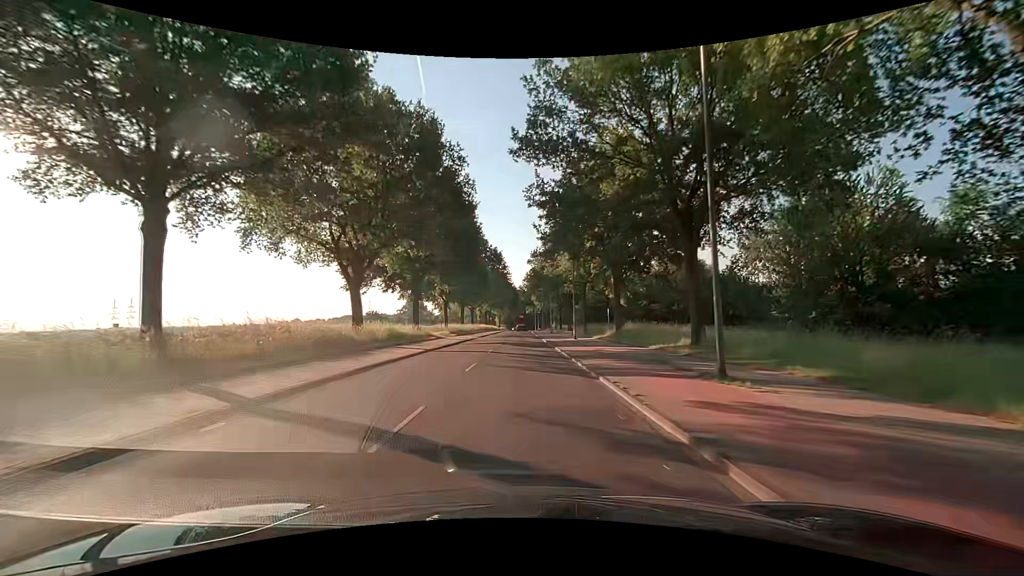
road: secondary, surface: asphalt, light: Day
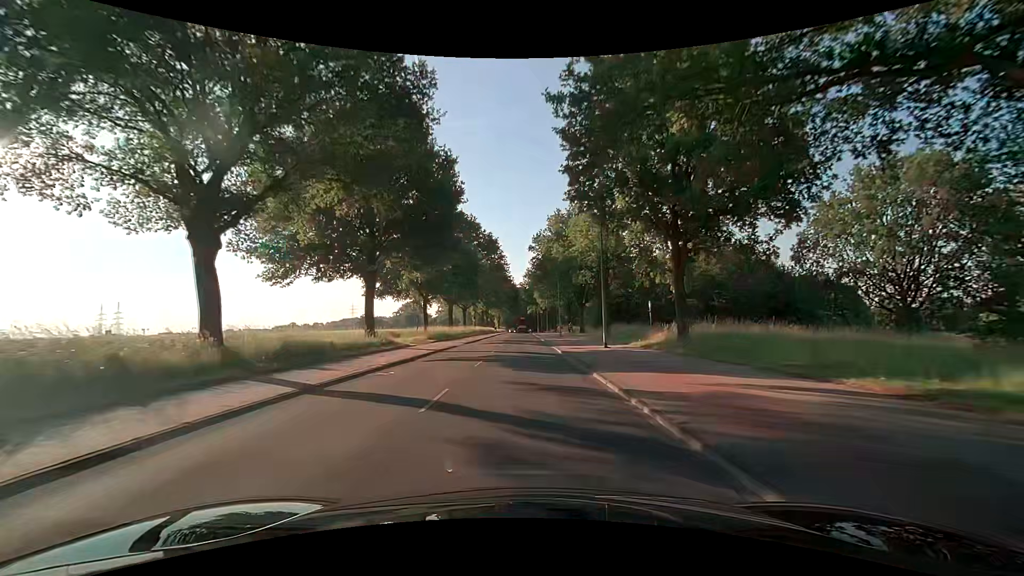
(-0.1, +15.6) m; 0°
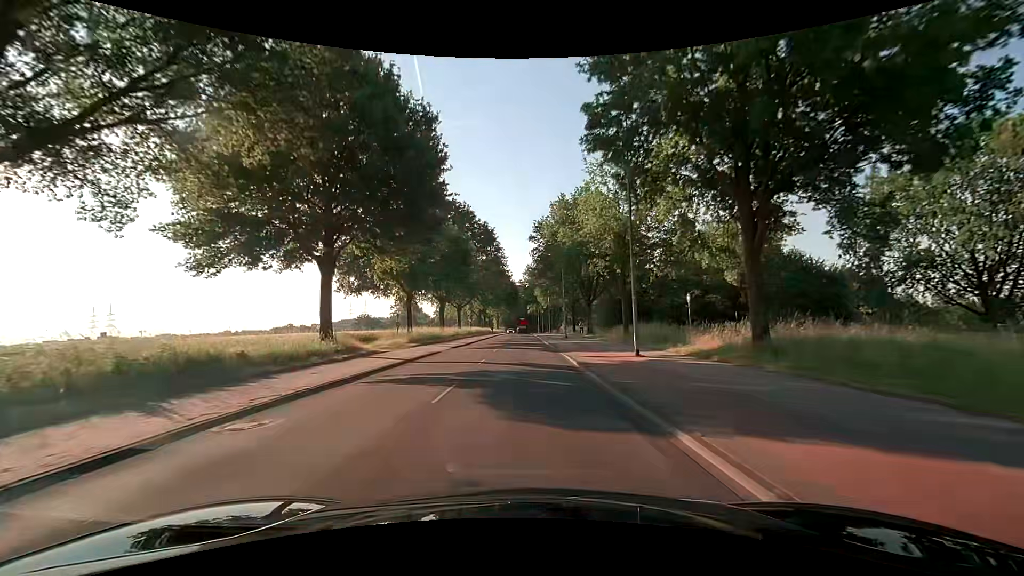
(0.0, +7.8) m; 0°
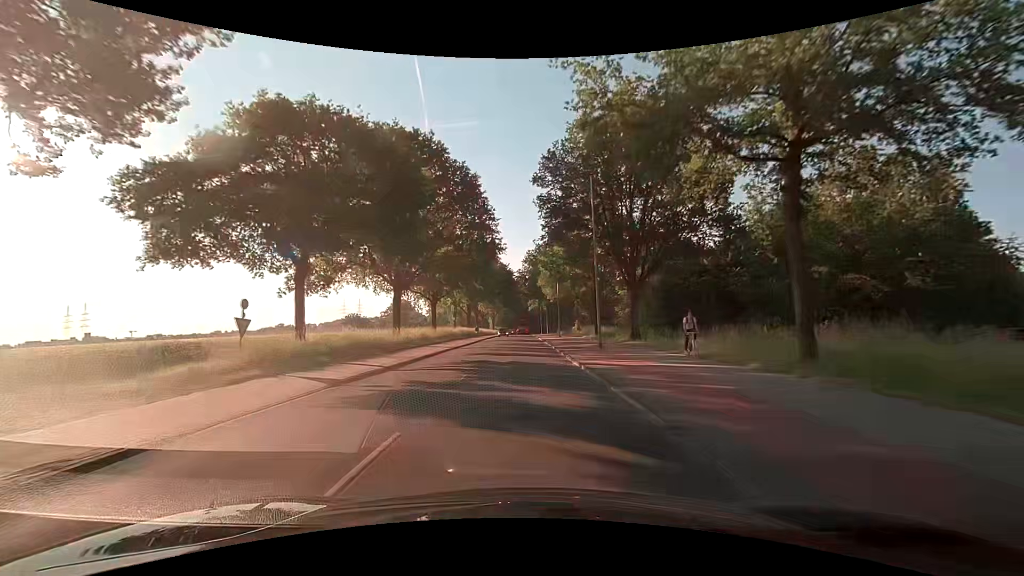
(+0.1, +23.4) m; 0°
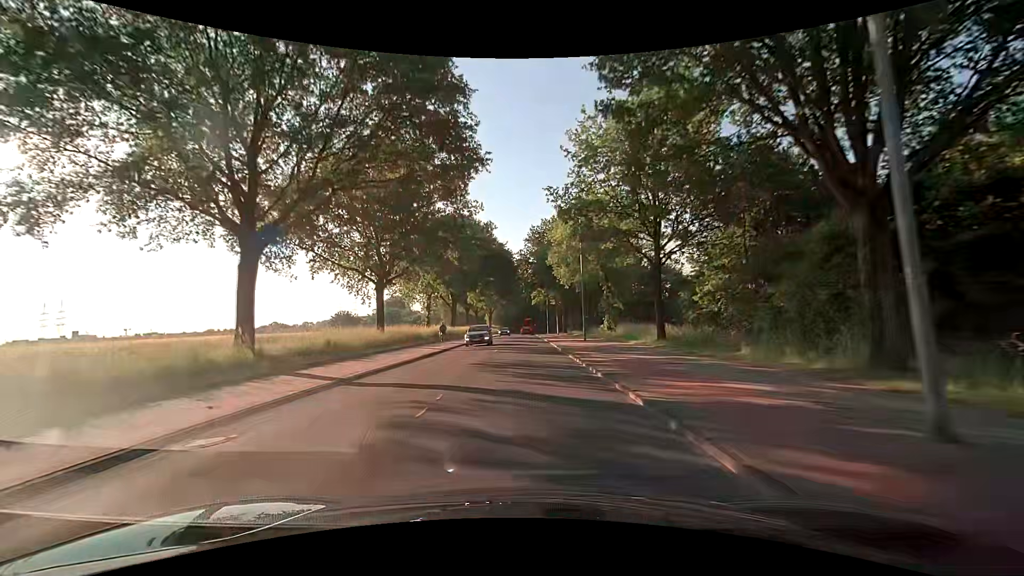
(0.0, +23.4) m; 0°
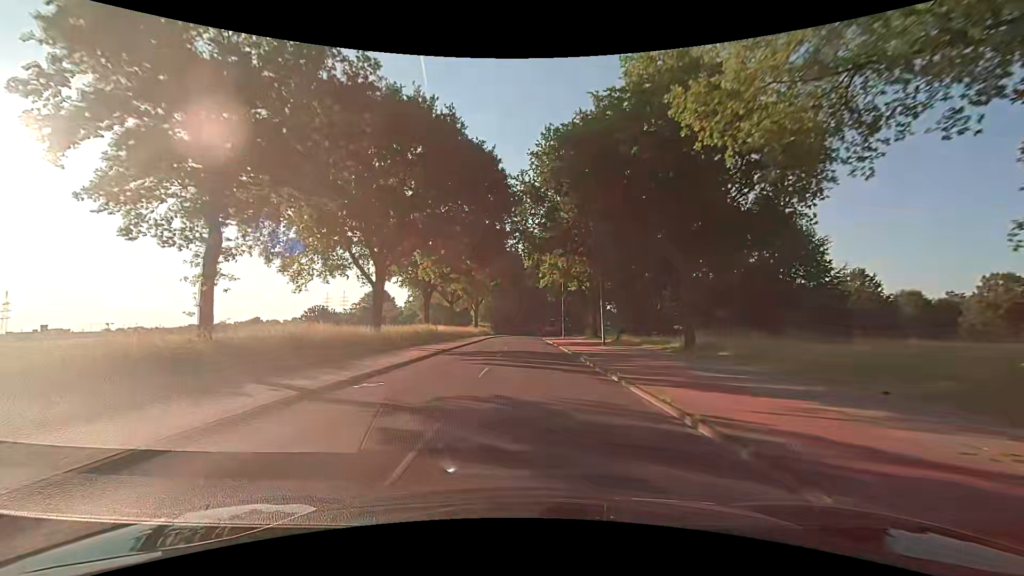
(-0.2, +39.0) m; 0°
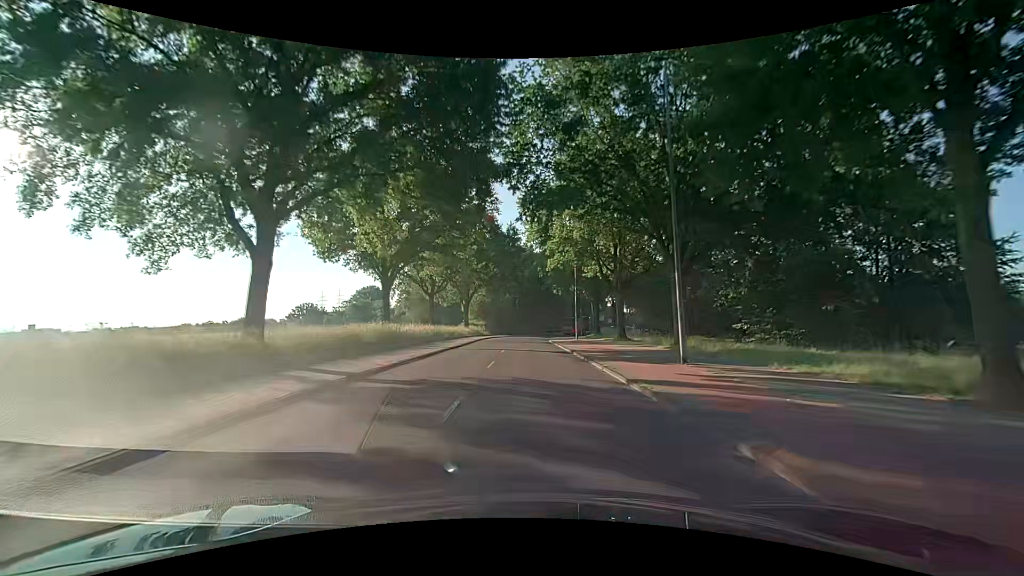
(0.0, +15.7) m; 0°
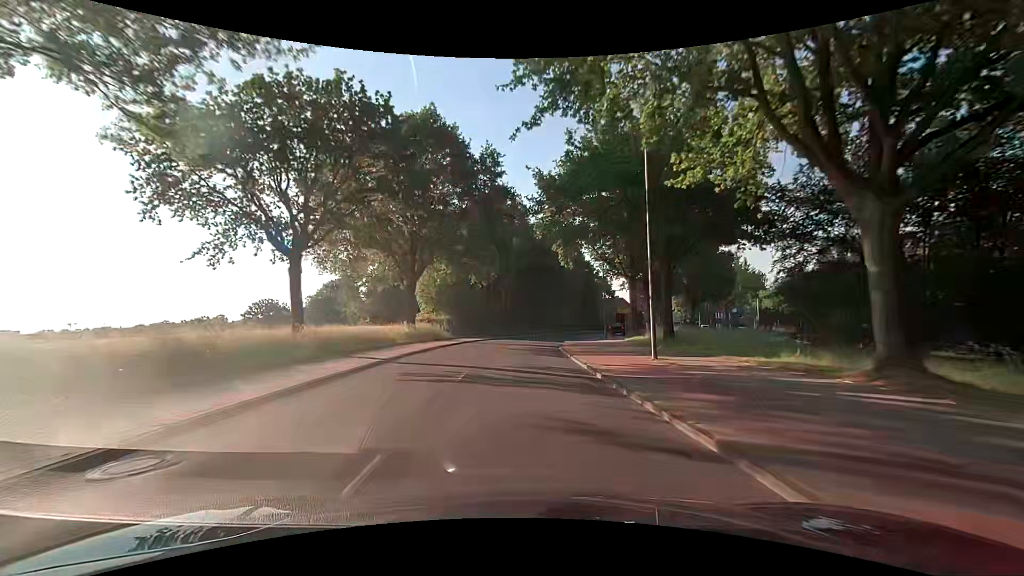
(+0.1, +31.3) m; +1°
(0, +10) (0, +20) (0, +30) (+1, +40) (+3, +50) (+6, +59) (+10, +68) (+16, +77) (+21, +85) (+27, +93) m
